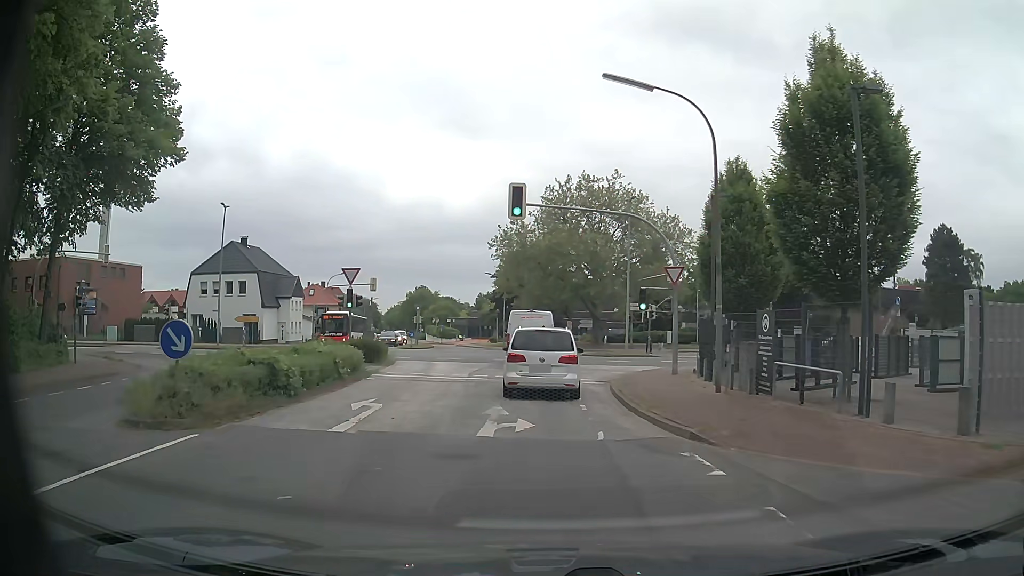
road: unclassified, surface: asphalt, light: Day
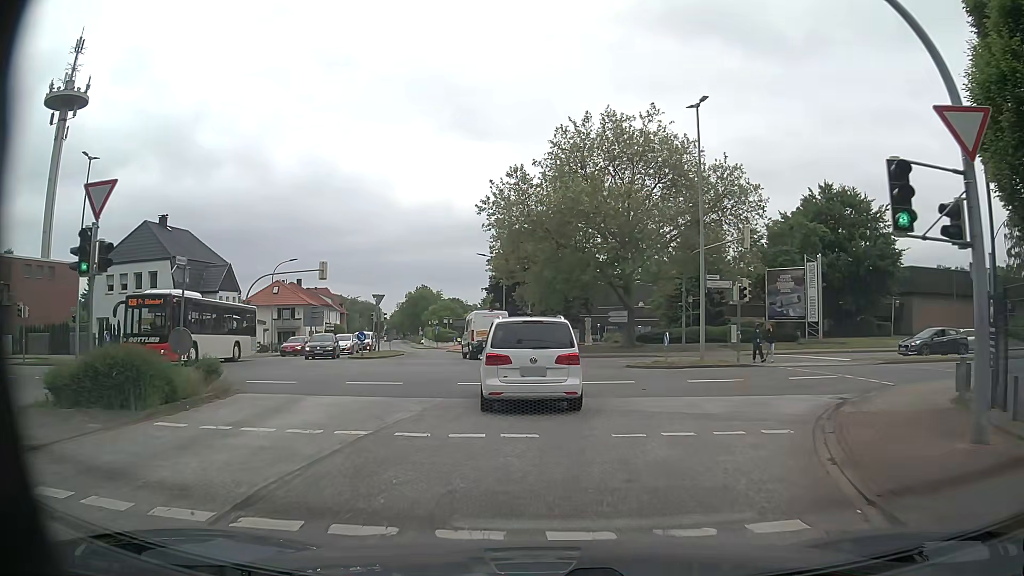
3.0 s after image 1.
(-0.2, +18.6) m; -2°
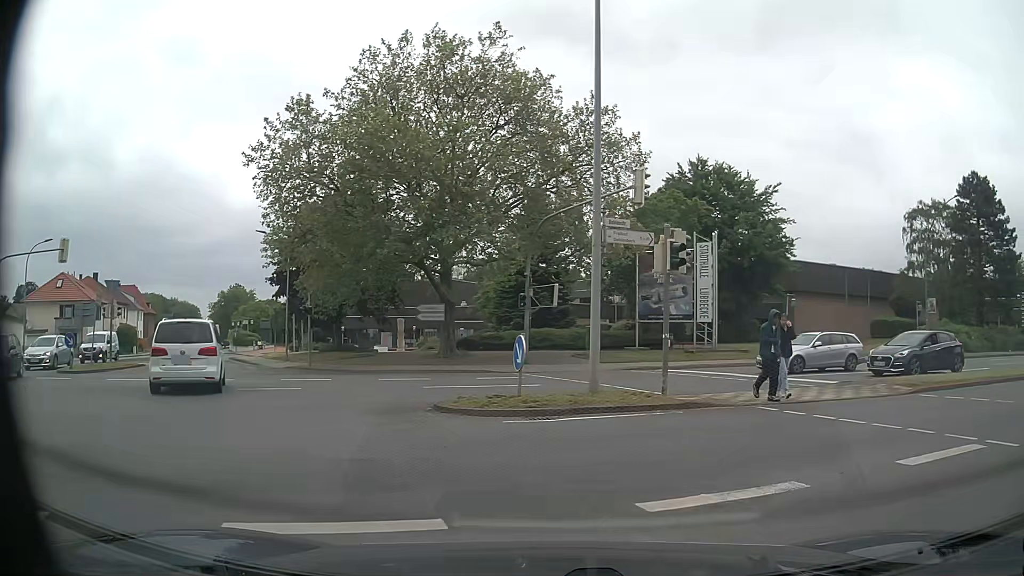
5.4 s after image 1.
(+1.3, +12.9) m; +17°
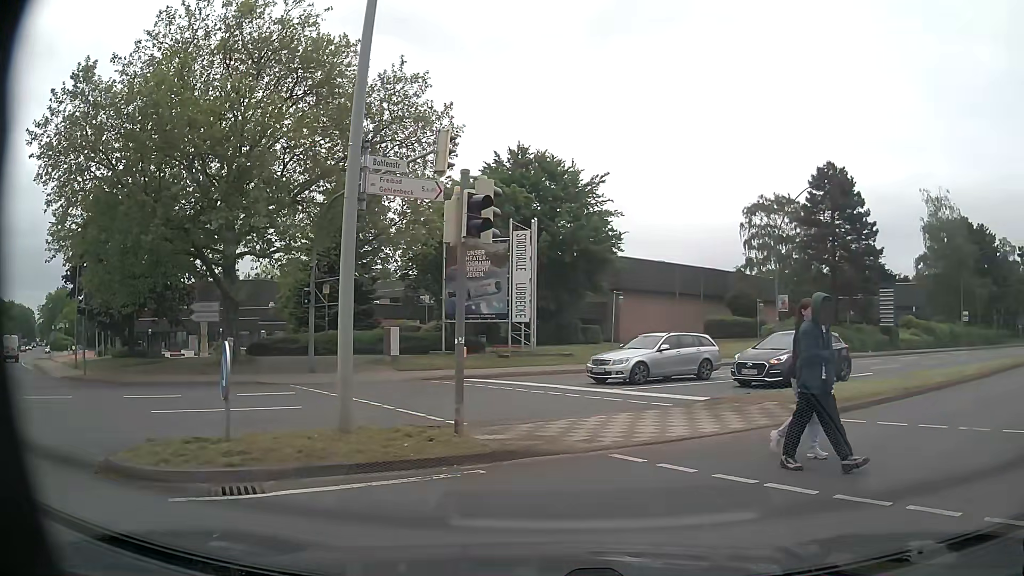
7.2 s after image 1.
(+0.3, +4.2) m; +10°
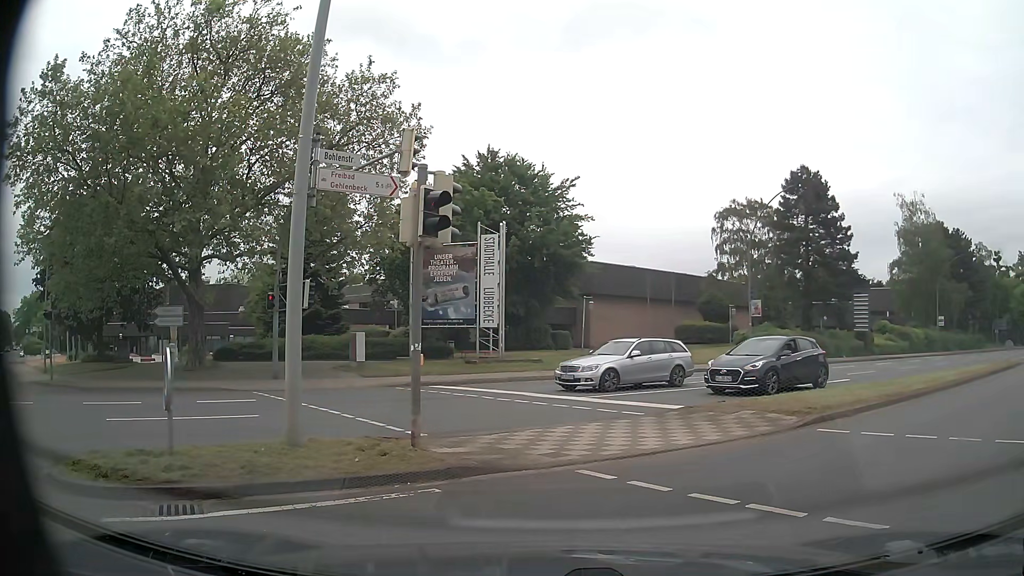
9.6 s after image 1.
(0.0, +0.6) m; 0°
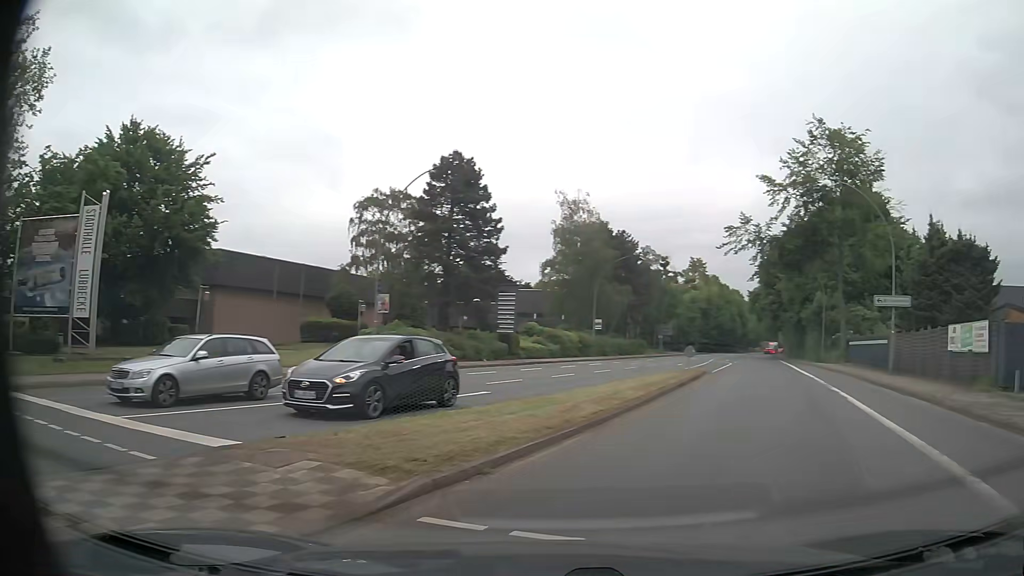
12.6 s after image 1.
(+1.8, +5.1) m; +37°
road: primary
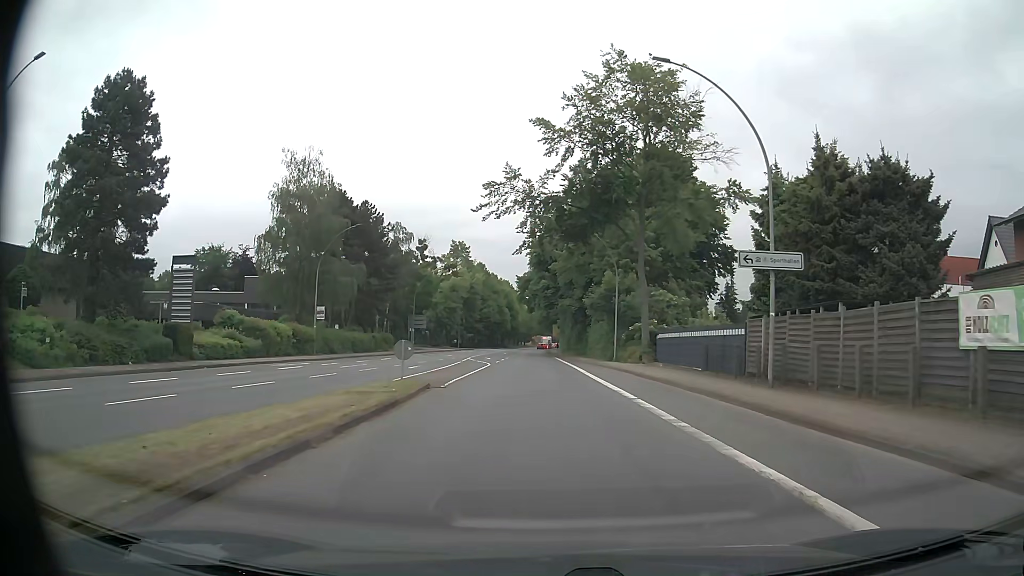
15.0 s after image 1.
(+4.4, +15.5) m; +19°
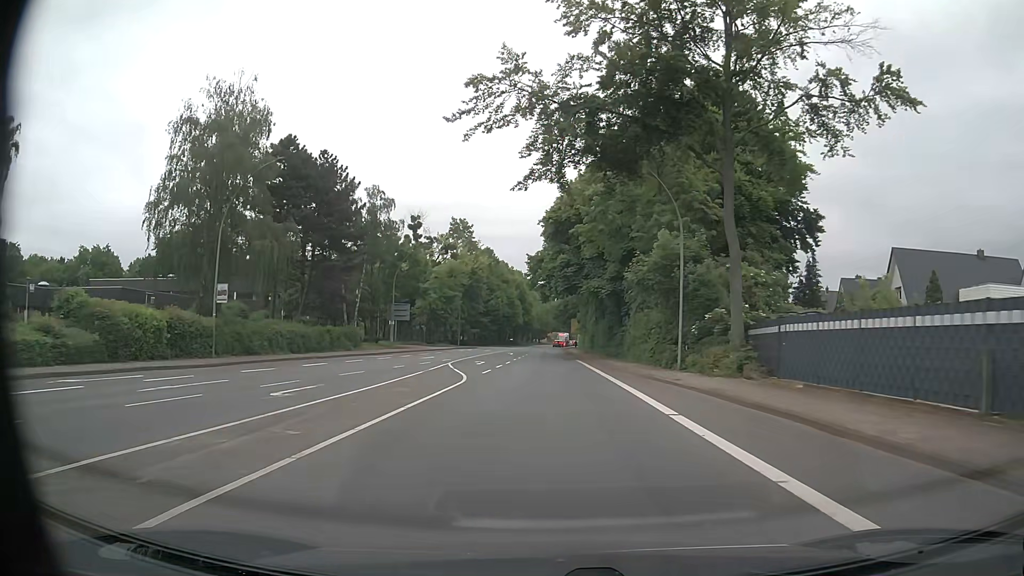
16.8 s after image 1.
(-0.2, +19.3) m; -1°
(0, +10) (0, +20) (0, +30) (0, +40) (-1, +50) (-1, +60) (0, +70) (0, +80) (0, +90) (0, +100) m
